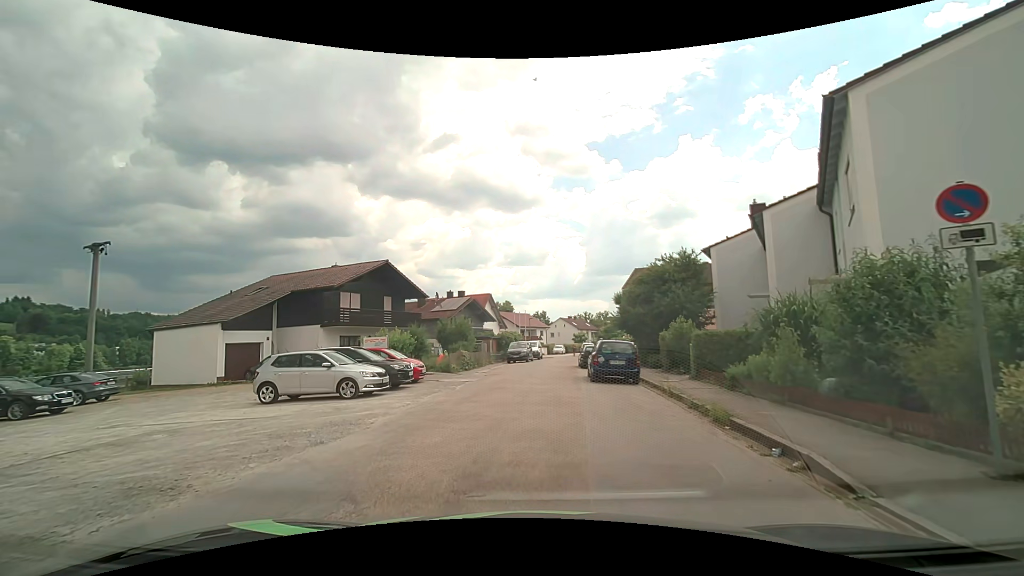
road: residential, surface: asphalt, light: Day
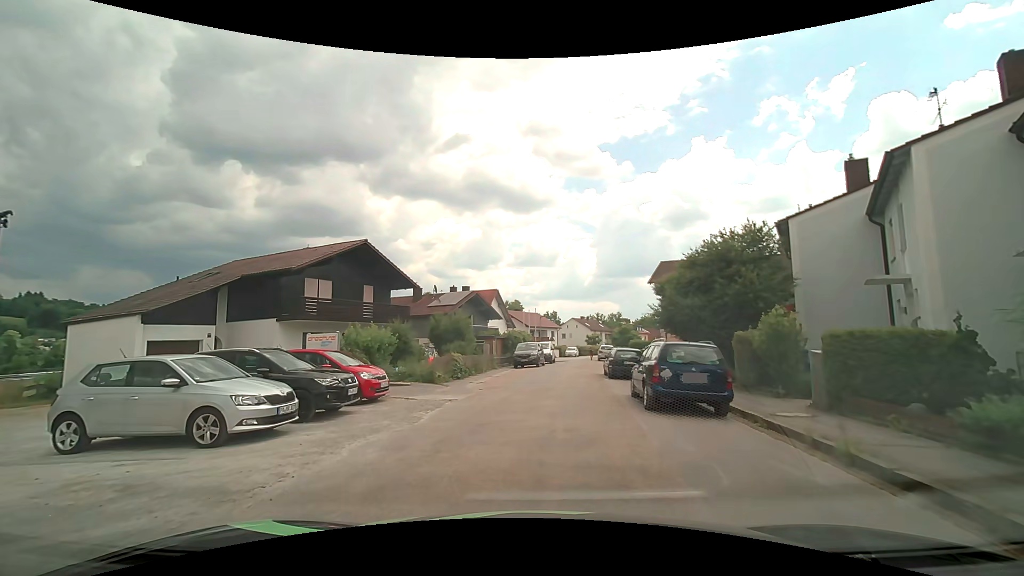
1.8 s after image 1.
(-0.1, +6.8) m; -1°
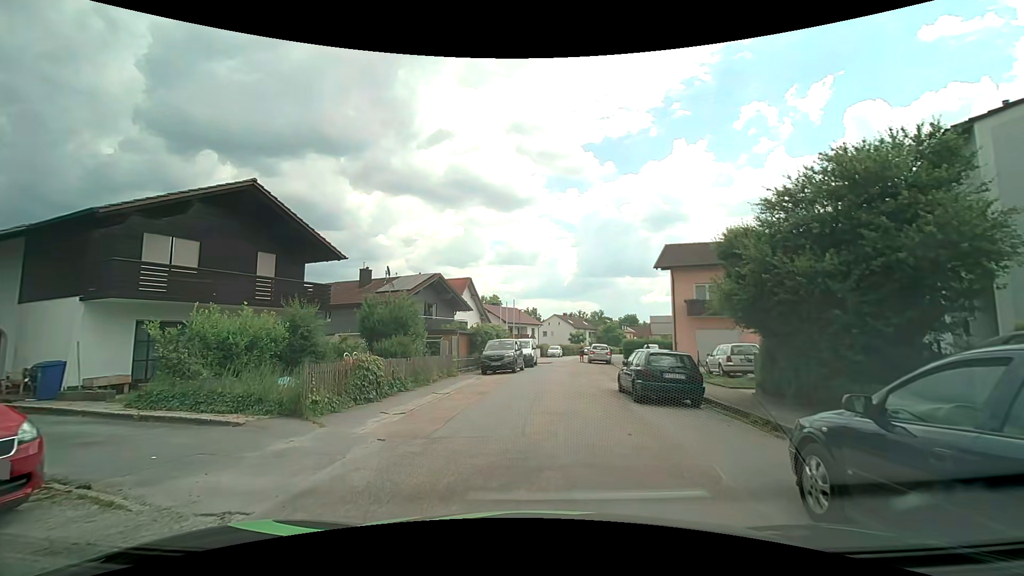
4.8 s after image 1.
(+0.2, +9.4) m; +3°
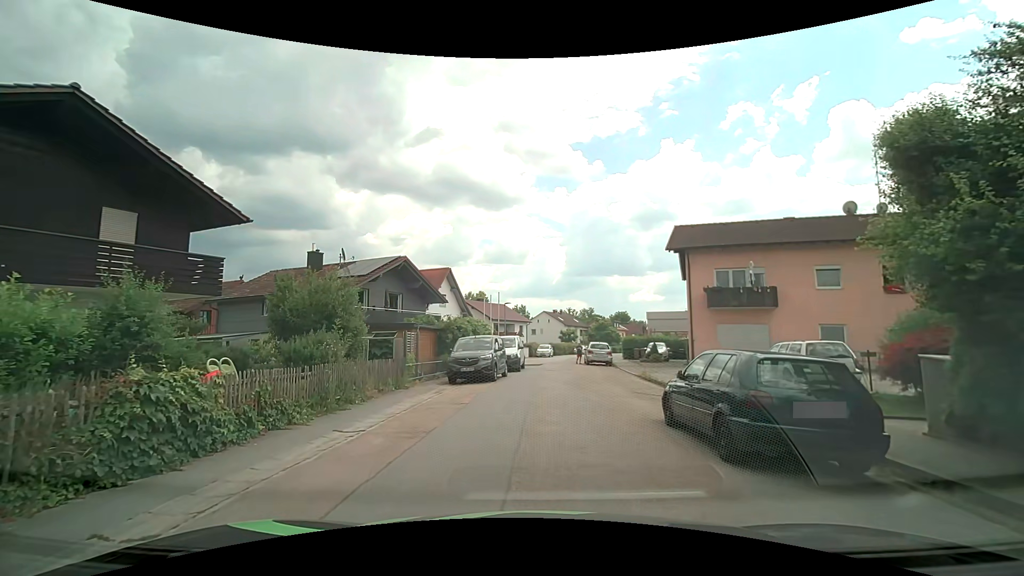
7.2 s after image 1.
(+0.1, +6.7) m; +1°
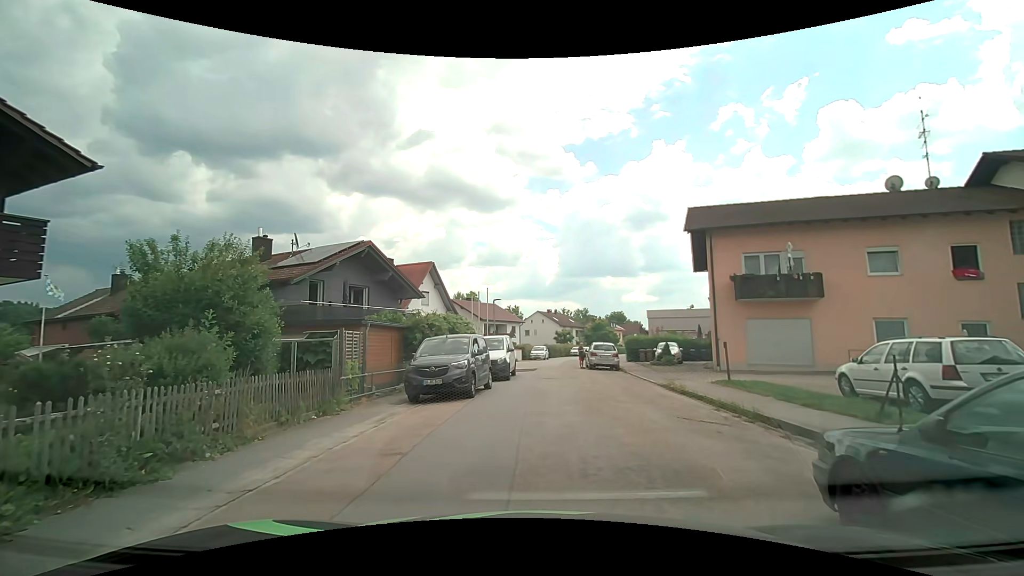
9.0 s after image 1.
(+0.1, +5.2) m; +1°
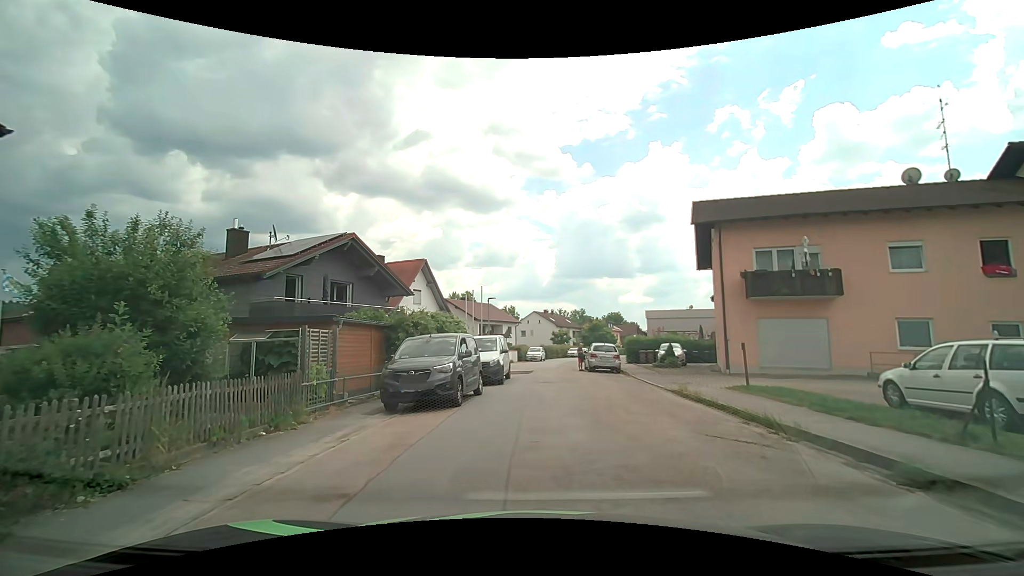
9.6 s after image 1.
(0.0, +1.8) m; +1°
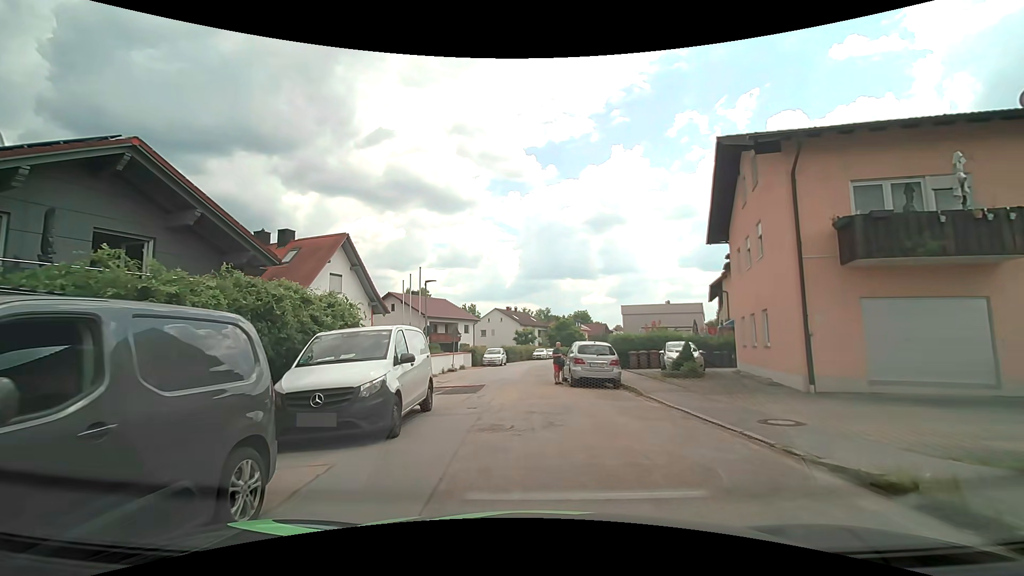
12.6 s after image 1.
(+0.3, +10.4) m; +3°
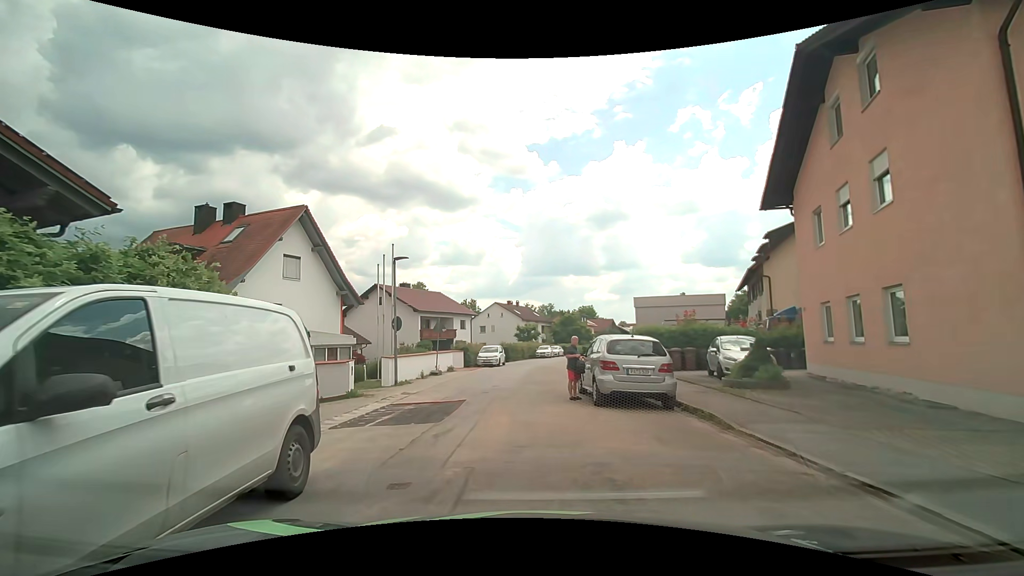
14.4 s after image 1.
(+0.1, +6.4) m; +1°
(-1, +10) (-1, +20) (0, +30) (+2, +40) (+4, +50) (+6, +59) (+9, +69) (+12, +78) (+15, +88) (+18, +98) m
